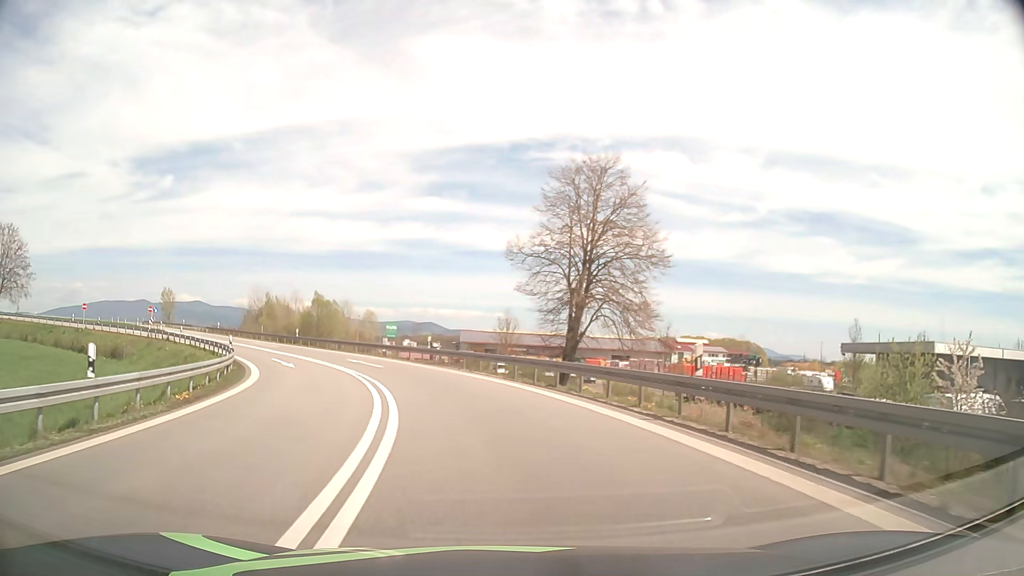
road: motorway_link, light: Day
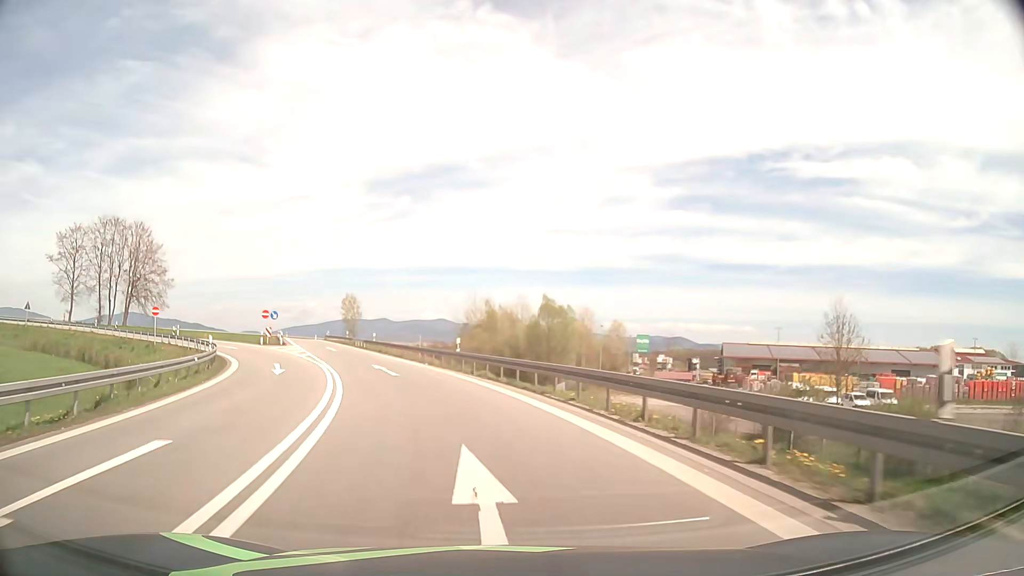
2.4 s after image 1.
(-4.7, +29.5) m; -20°
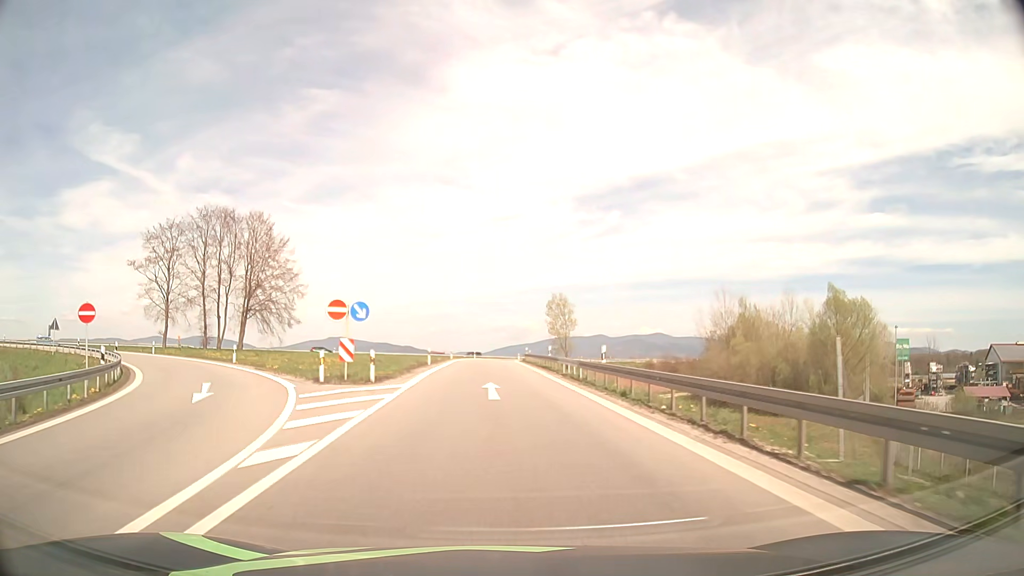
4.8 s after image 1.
(-6.6, +32.0) m; -19°
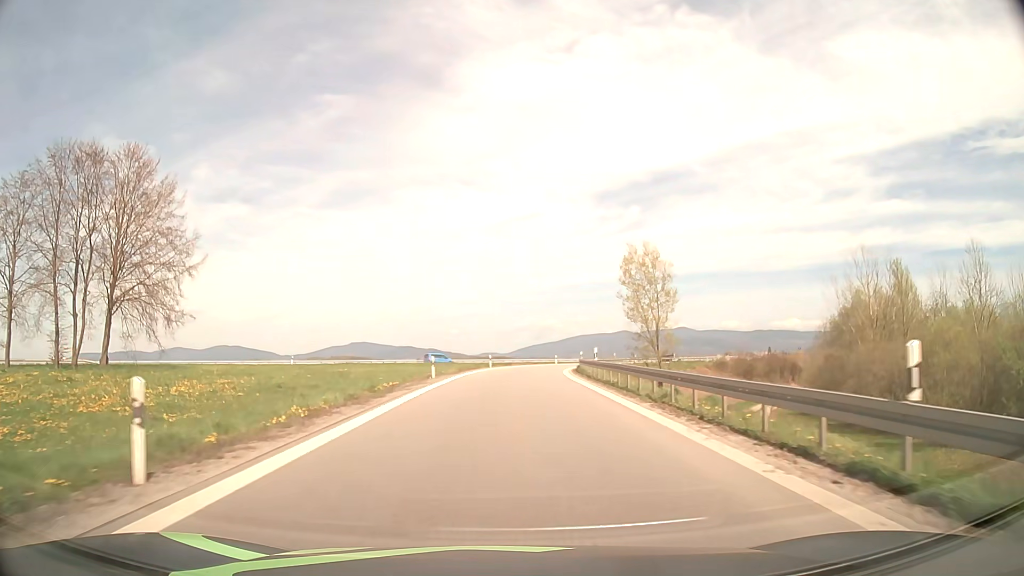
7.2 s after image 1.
(-1.0, +36.3) m; -2°
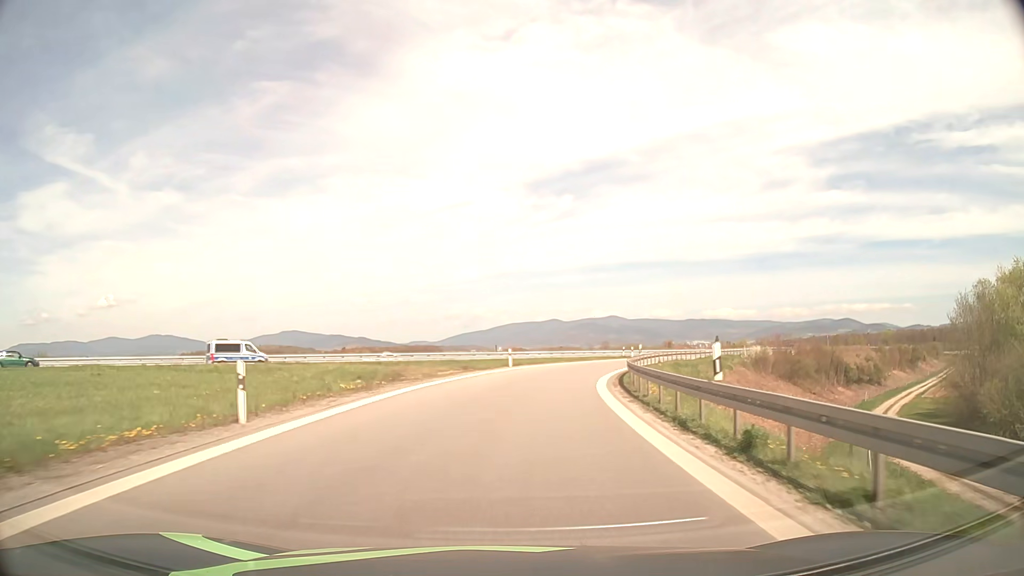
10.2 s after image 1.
(+1.7, +45.1) m; +6°
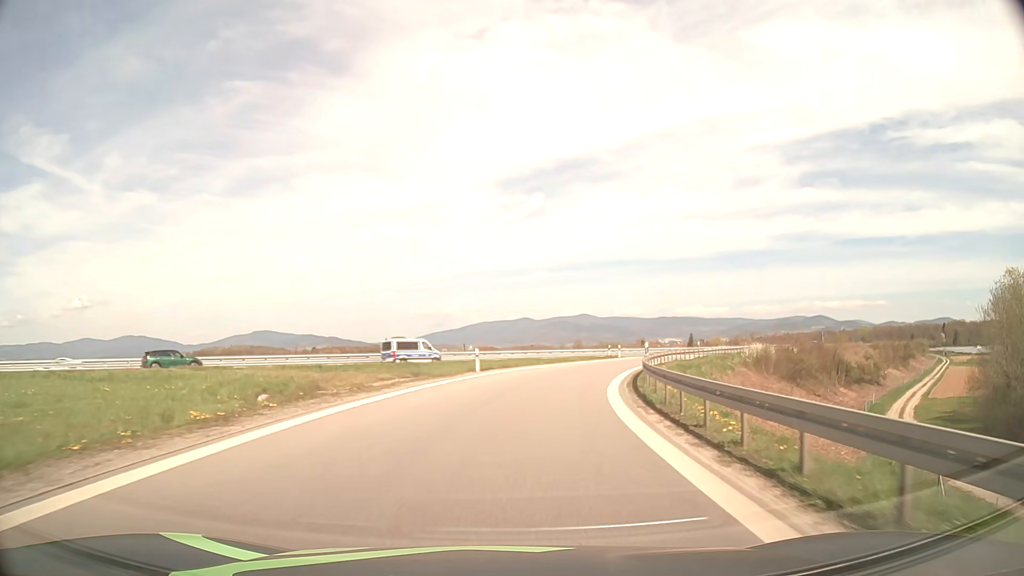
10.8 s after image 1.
(+0.2, +8.8) m; +2°
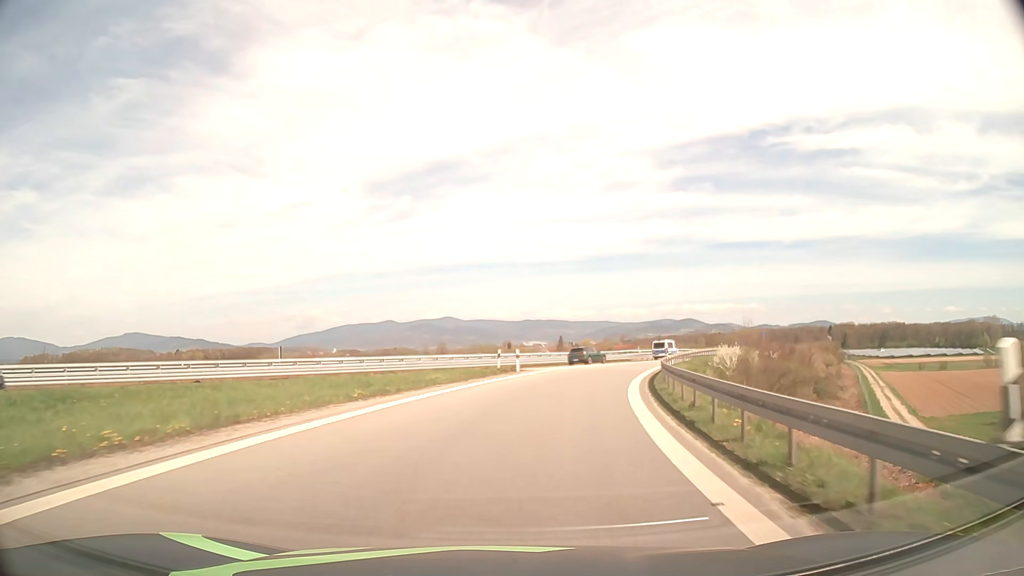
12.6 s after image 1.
(+2.6, +26.1) m; +12°
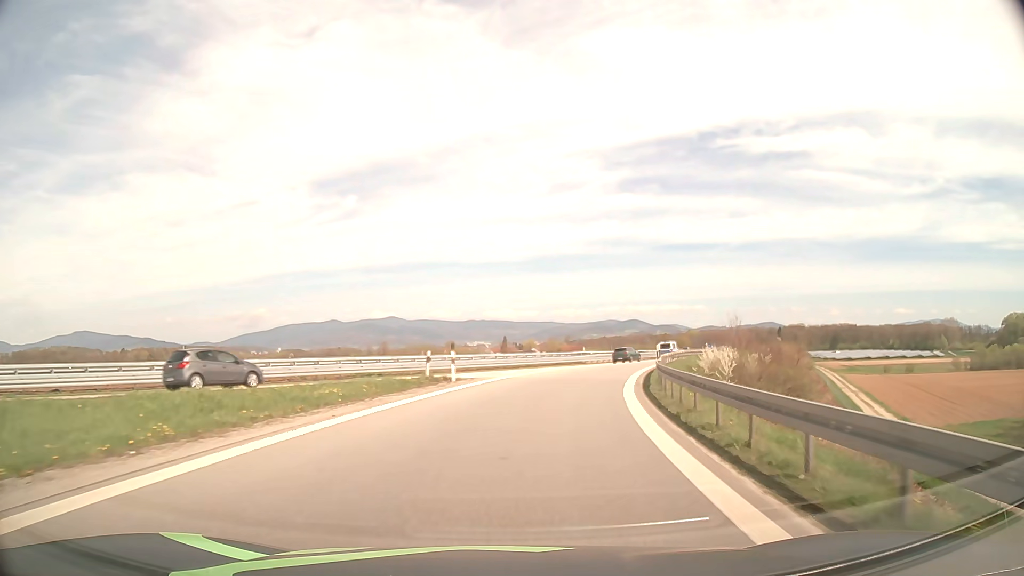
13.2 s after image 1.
(+0.3, +8.8) m; +5°
(0, +10) (+2, +20) (+4, +30) (+7, +39) (+10, +49) (+14, +58) (+18, +67) (+22, +76) (+27, +85) (+31, +94) m
